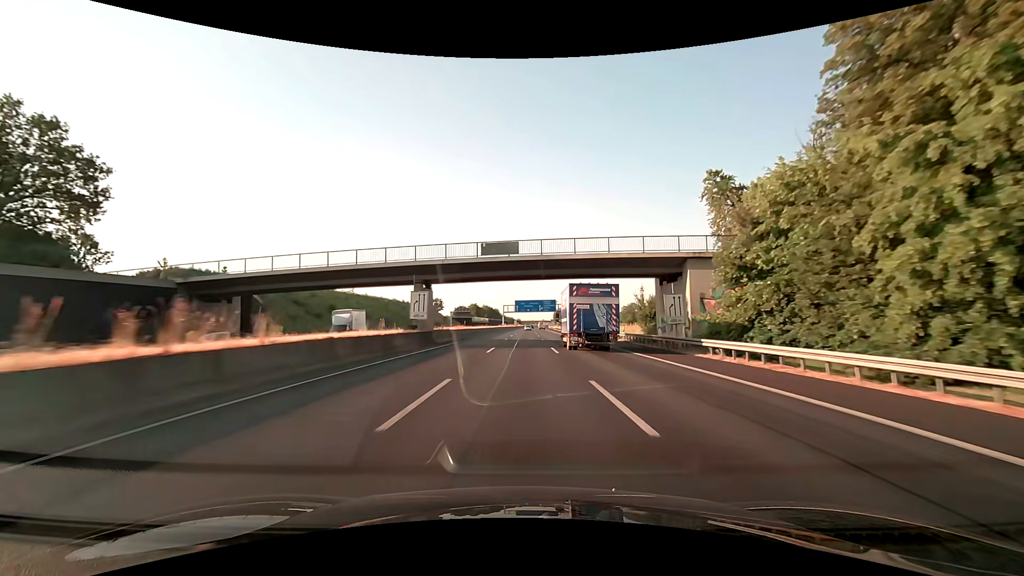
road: motorway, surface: asphalt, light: Day
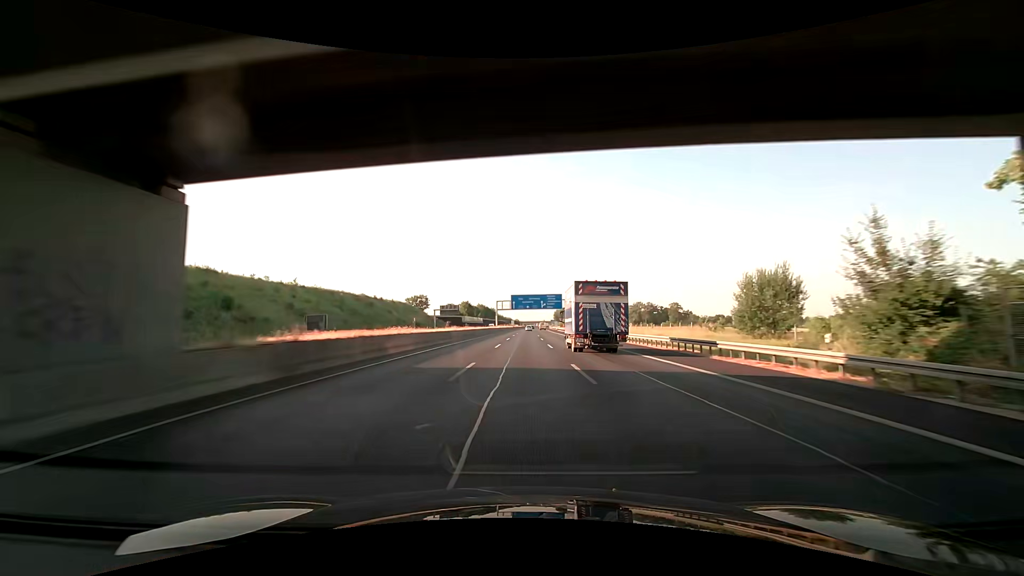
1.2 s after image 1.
(0.0, +31.6) m; 0°
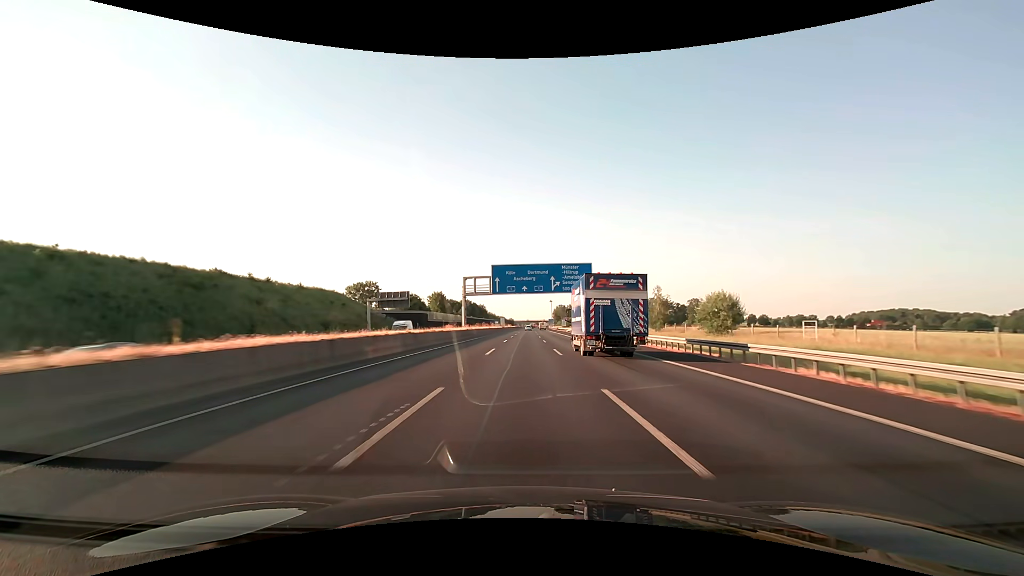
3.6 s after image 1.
(+0.4, +63.1) m; +1°
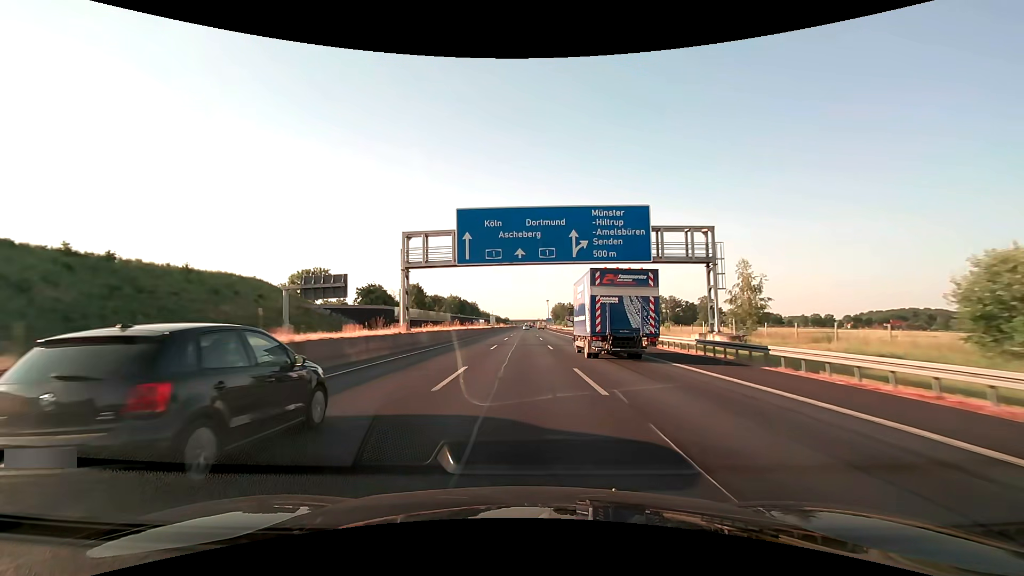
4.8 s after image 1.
(+0.1, +31.6) m; 0°
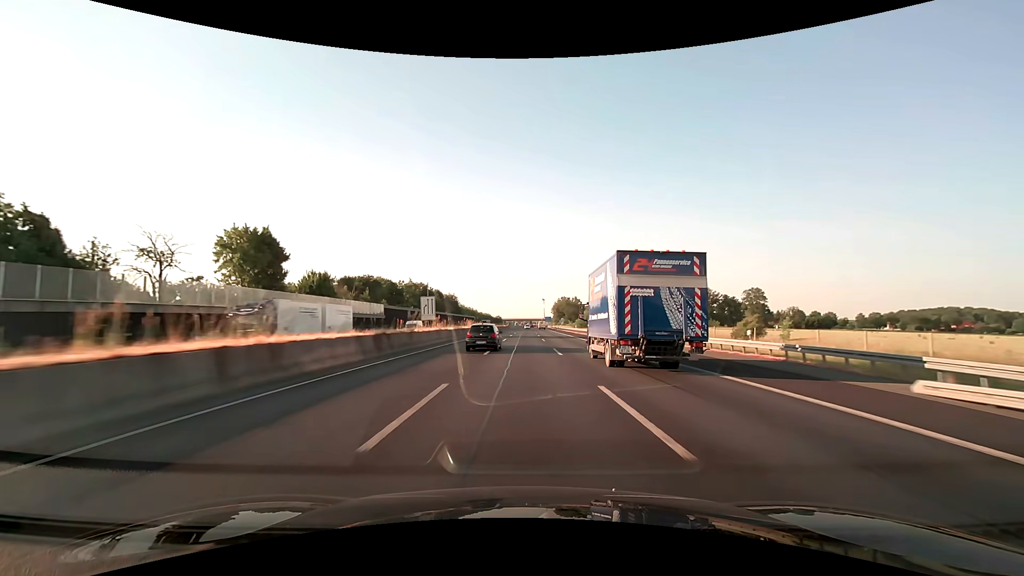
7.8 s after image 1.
(+0.2, +79.0) m; +1°
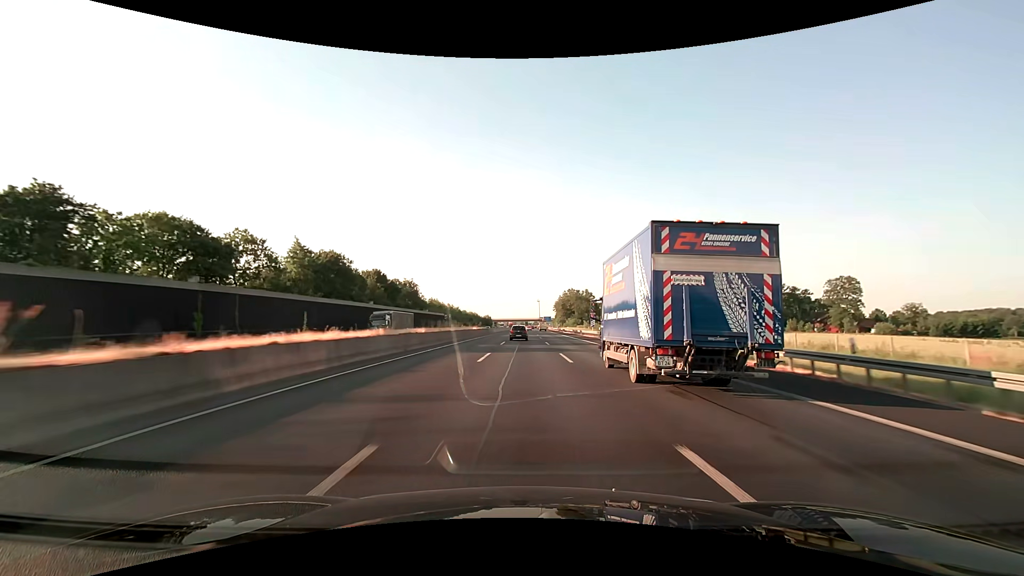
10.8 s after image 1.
(+0.3, +79.0) m; +1°
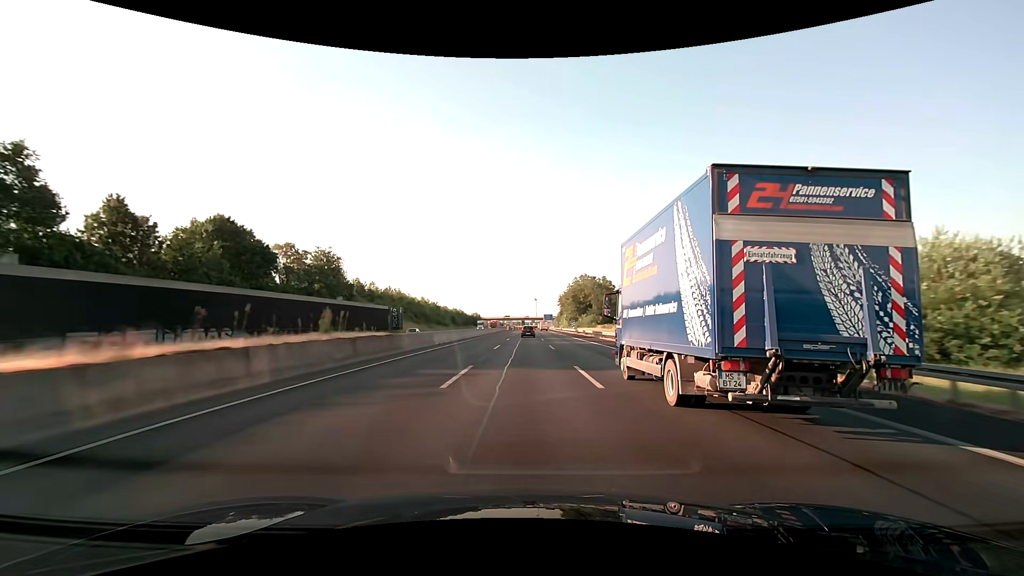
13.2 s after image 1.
(+0.4, +63.3) m; 0°
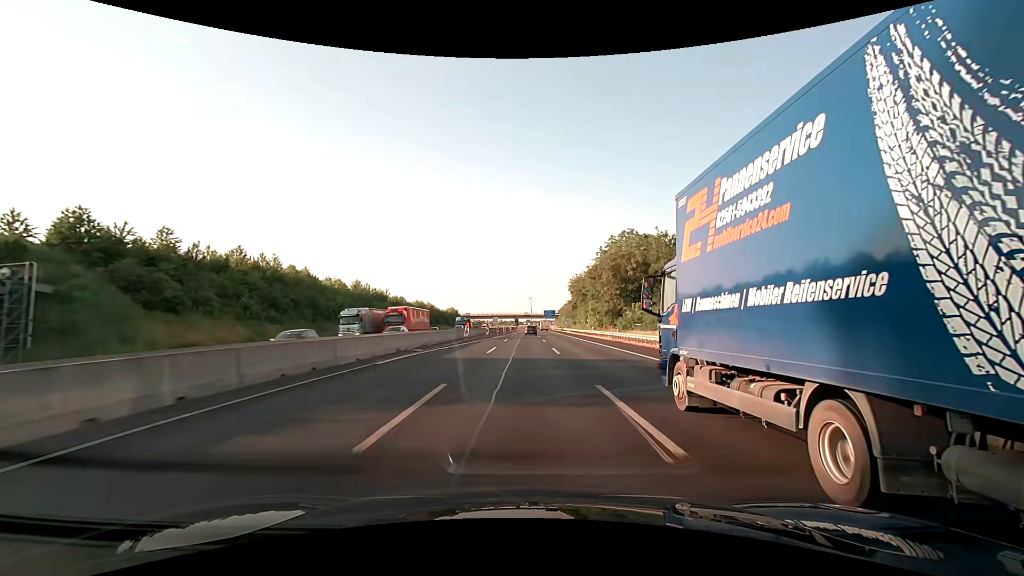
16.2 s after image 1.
(+0.5, +79.3) m; +1°
(0, +10) (0, +20) (0, +30) (0, +40) (0, +50) (0, +60) (0, +70) (+1, +80) (+1, +90) (+1, +100) m
